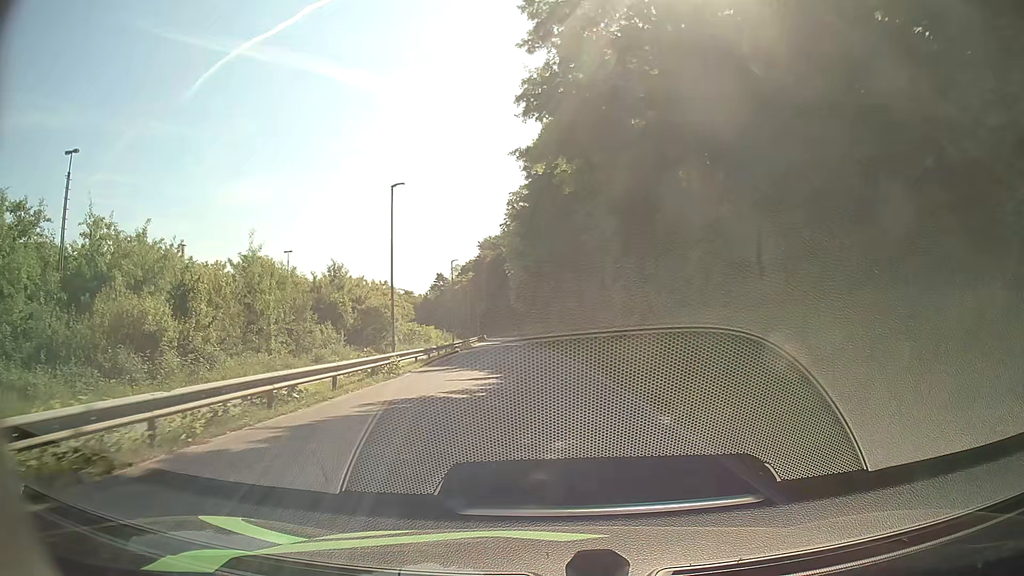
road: residential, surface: asphalt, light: Day
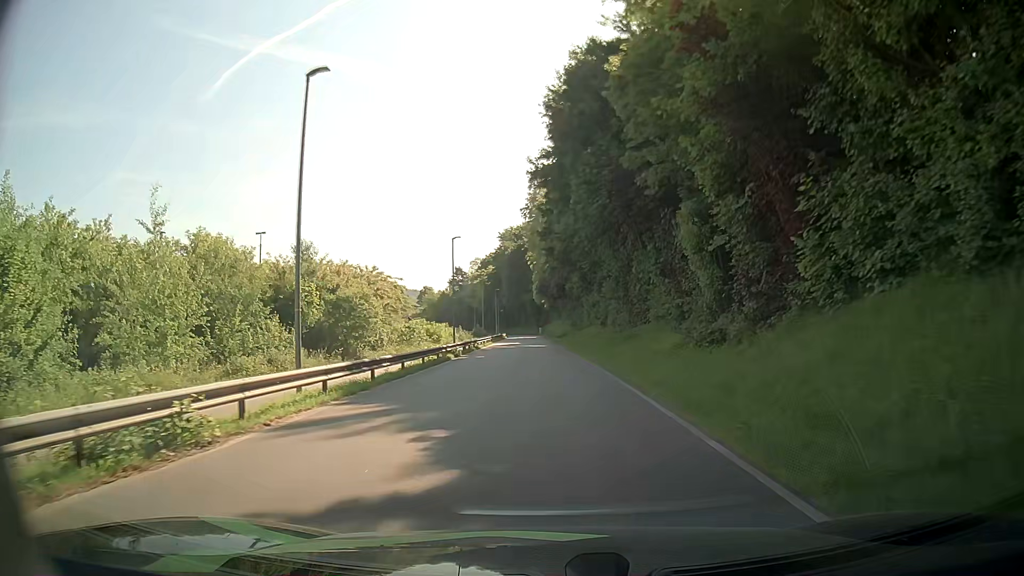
(-0.4, +14.1) m; -3°
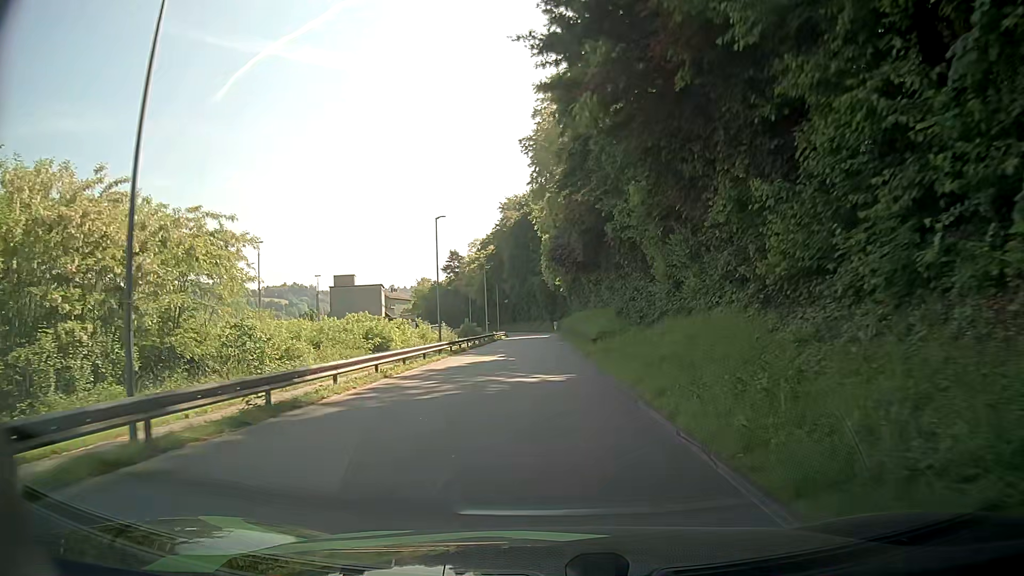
(+0.2, +38.3) m; -1°
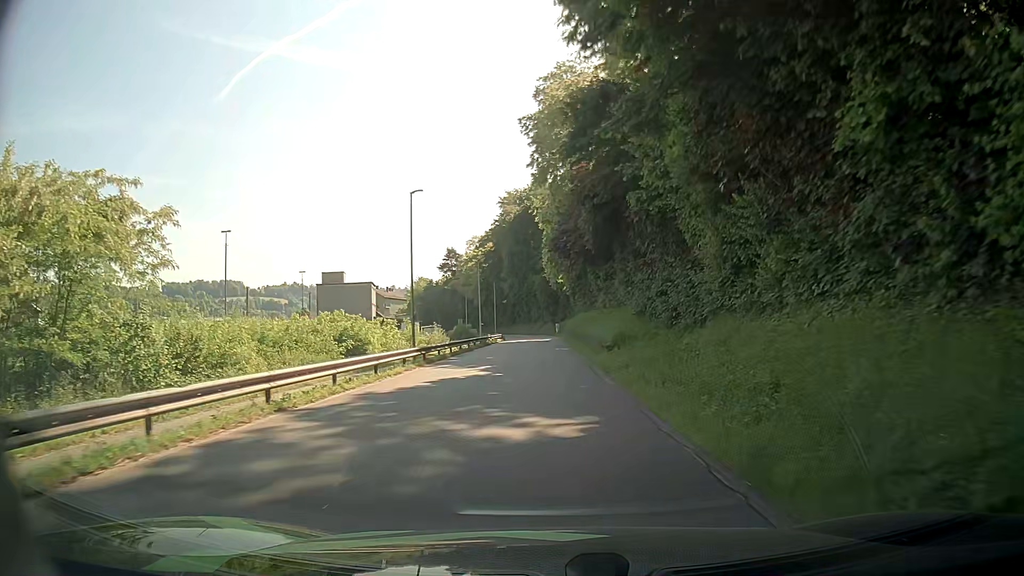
(0.0, +8.0) m; +1°
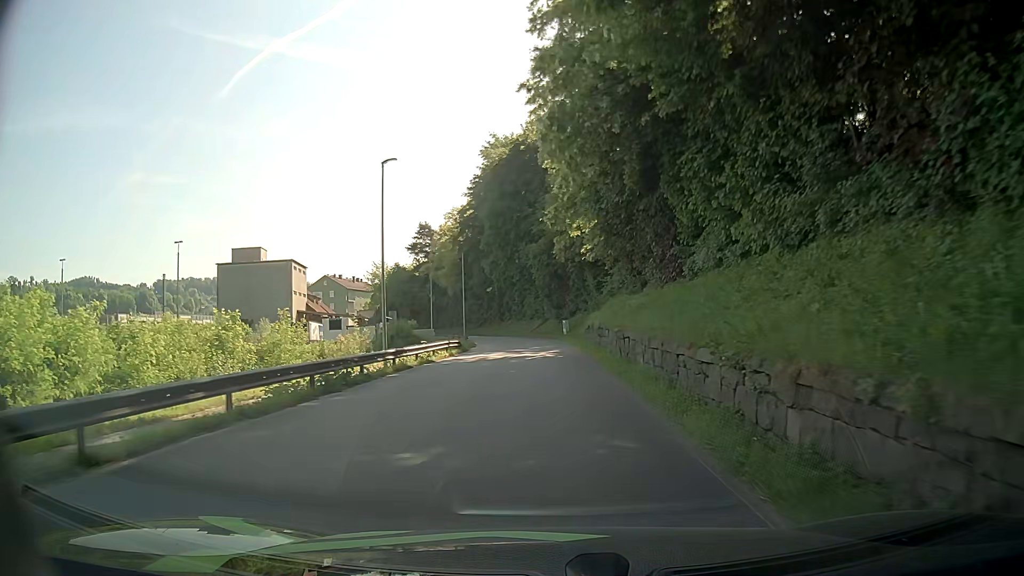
(-0.2, +37.3) m; -1°
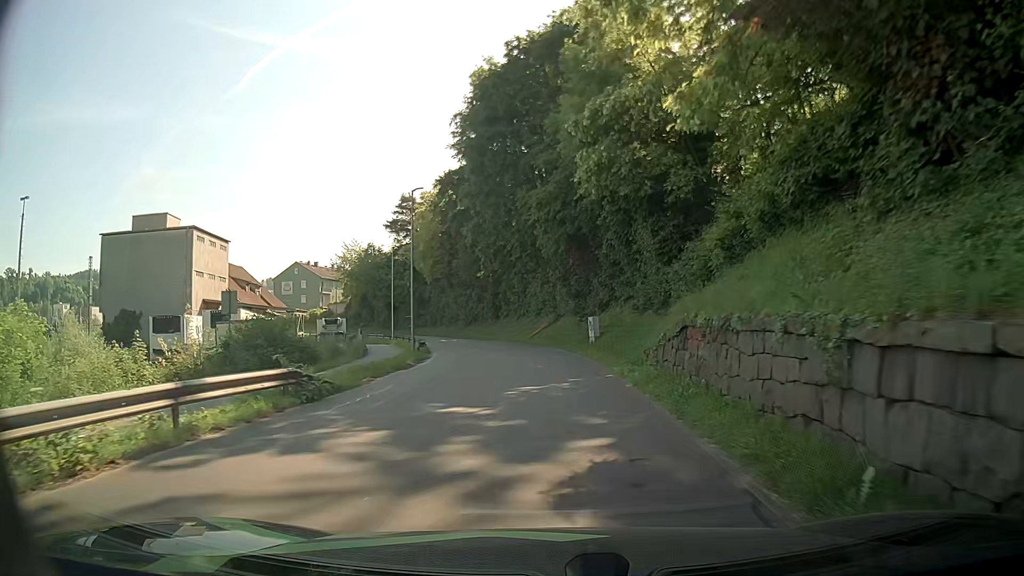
(0.0, +25.9) m; -1°
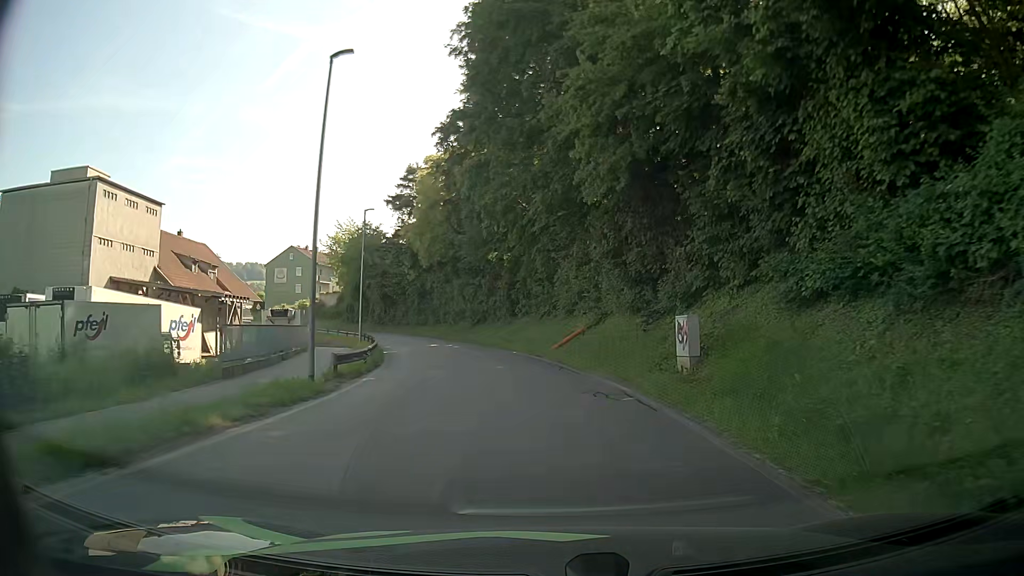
(-0.3, +17.4) m; -2°
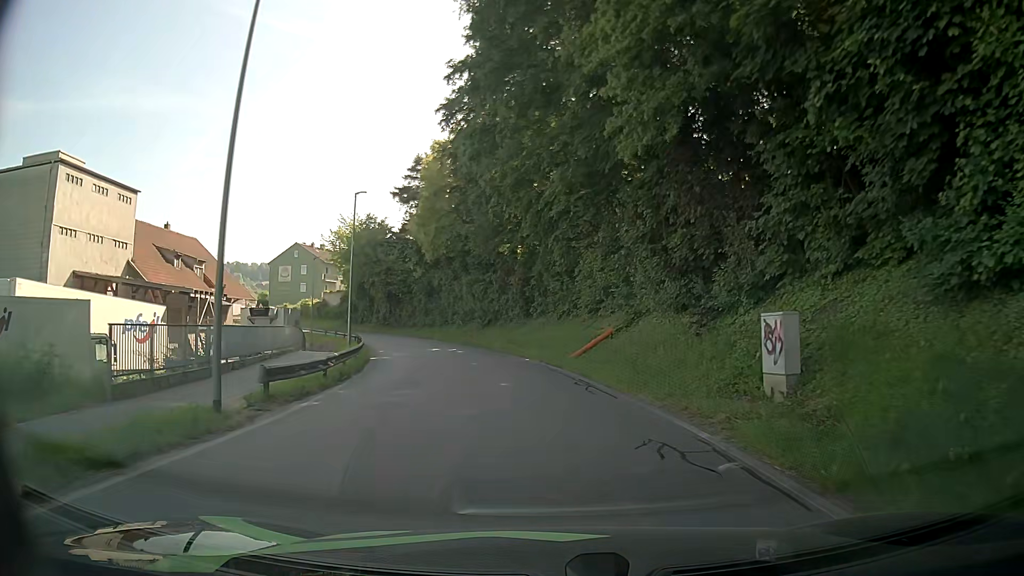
(-0.2, +5.7) m; -1°
(0, +10) (-2, +20) (-4, +30) (-6, +39) (-10, +49) (-14, +58) (-20, +66) (-27, +73) (-34, +80) (-41, +87) m
